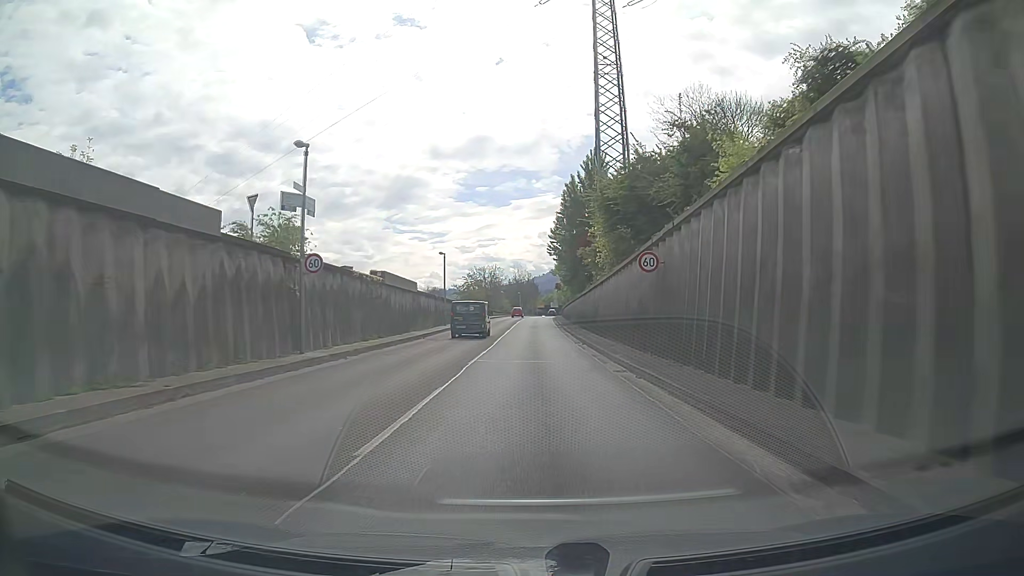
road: trunk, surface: asphalt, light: Day
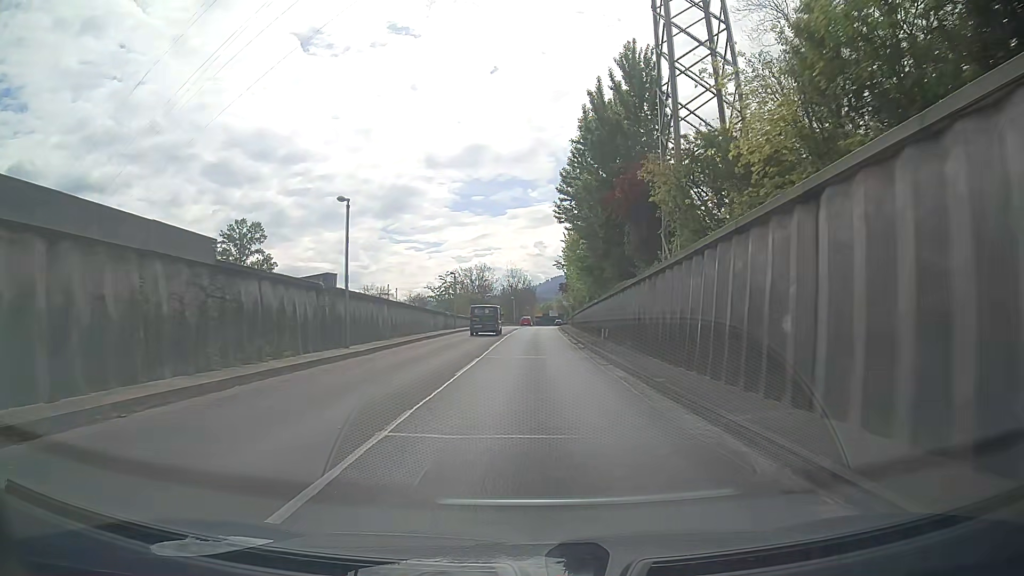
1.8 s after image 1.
(0.0, +26.9) m; 0°
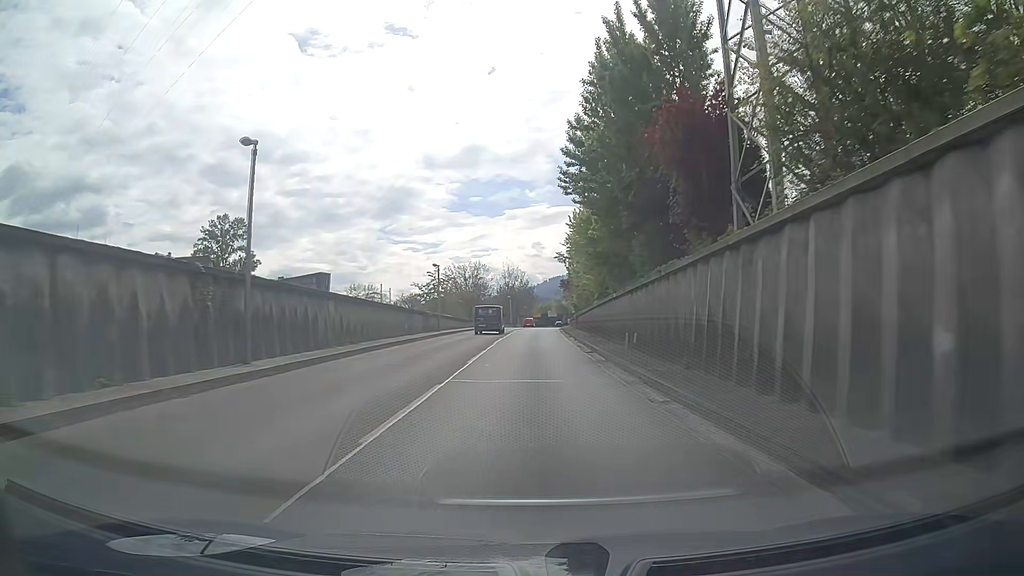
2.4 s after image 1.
(0.0, +8.8) m; 0°
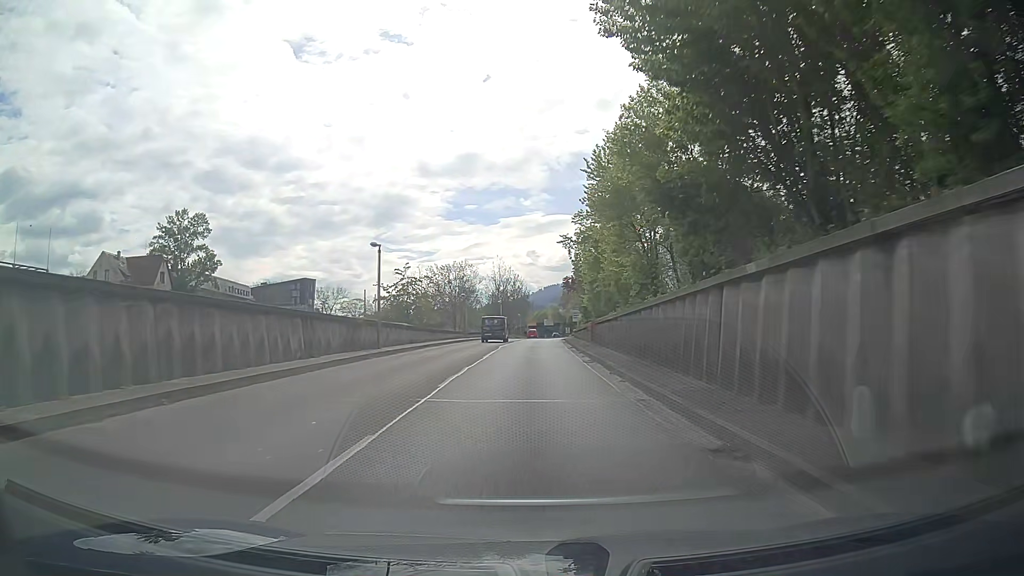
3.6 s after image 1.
(0.0, +17.5) m; 0°
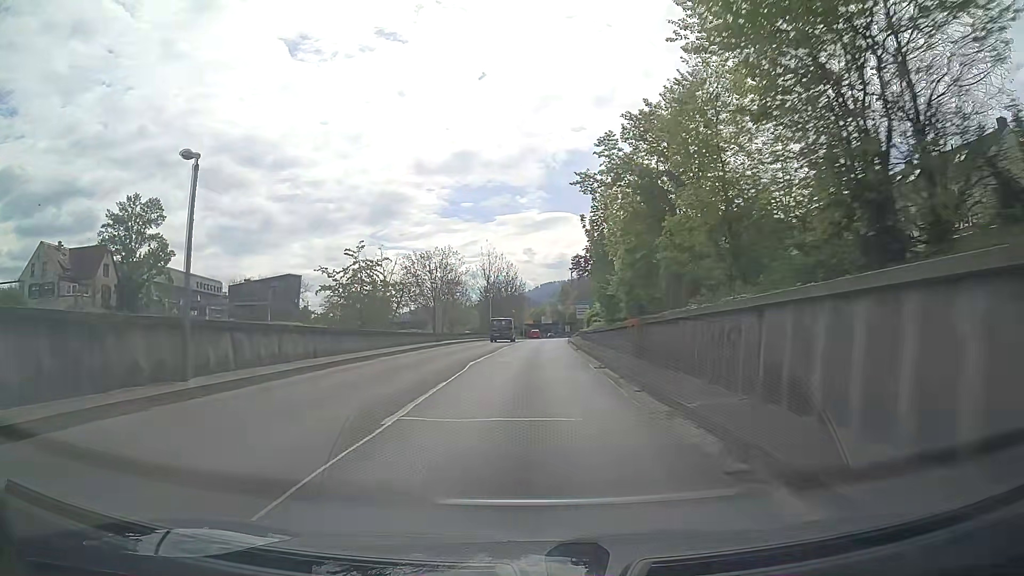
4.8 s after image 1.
(+0.1, +17.3) m; 0°
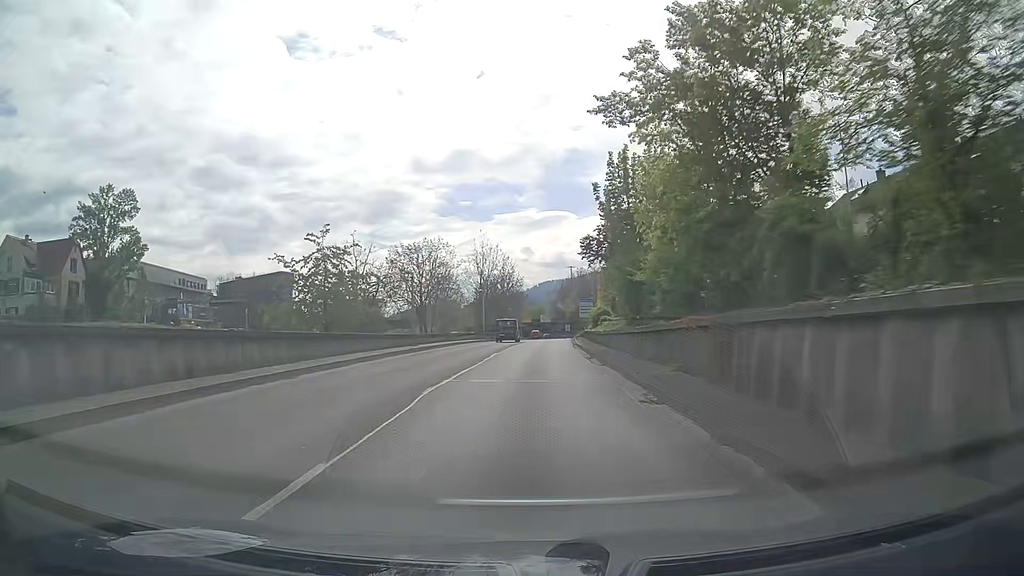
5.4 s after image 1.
(+0.1, +8.6) m; +1°
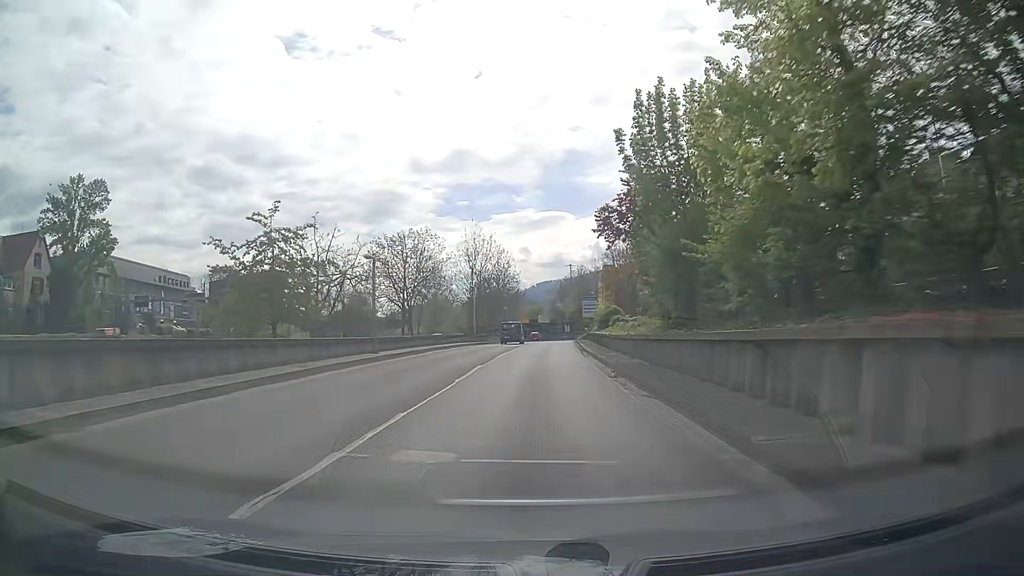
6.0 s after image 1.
(0.0, +8.6) m; 0°
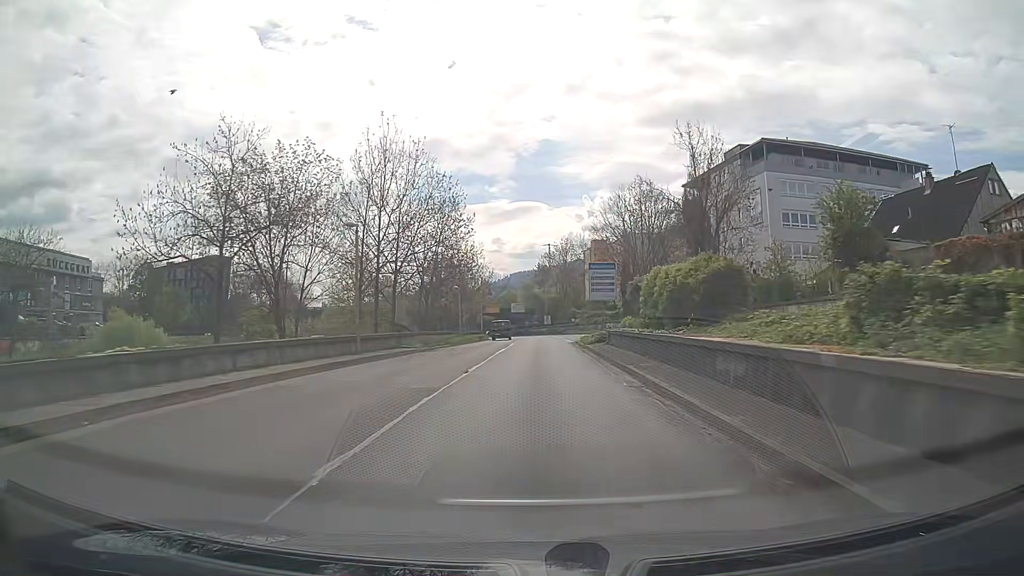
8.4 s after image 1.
(+0.6, +34.2) m; +2°
(0, +10) (0, +20) (0, +30) (0, +40) (0, +50) (0, +60) (0, +70) (0, +80) (0, +90) (-1, +100) m
